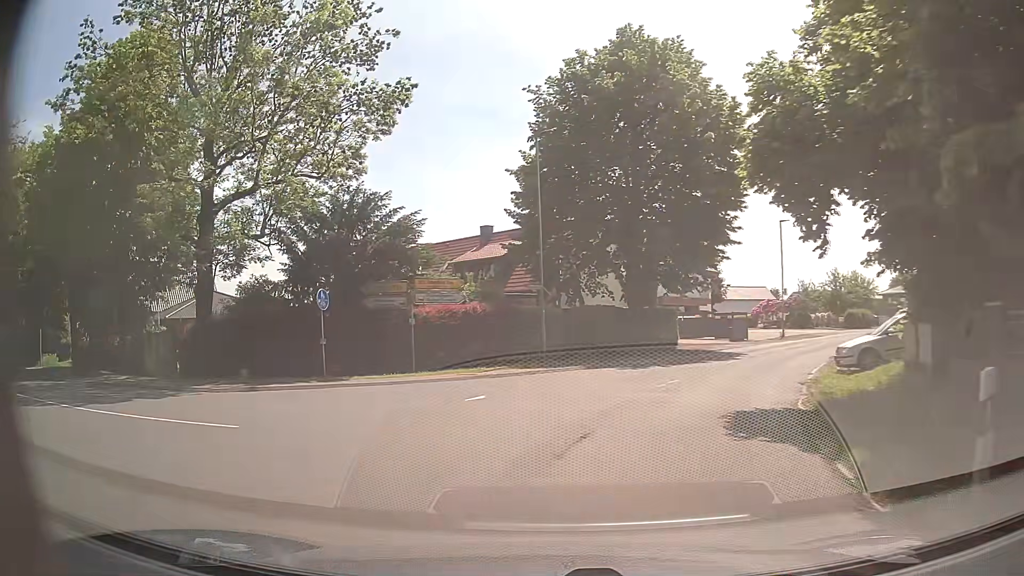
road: secondary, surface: asphalt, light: Day
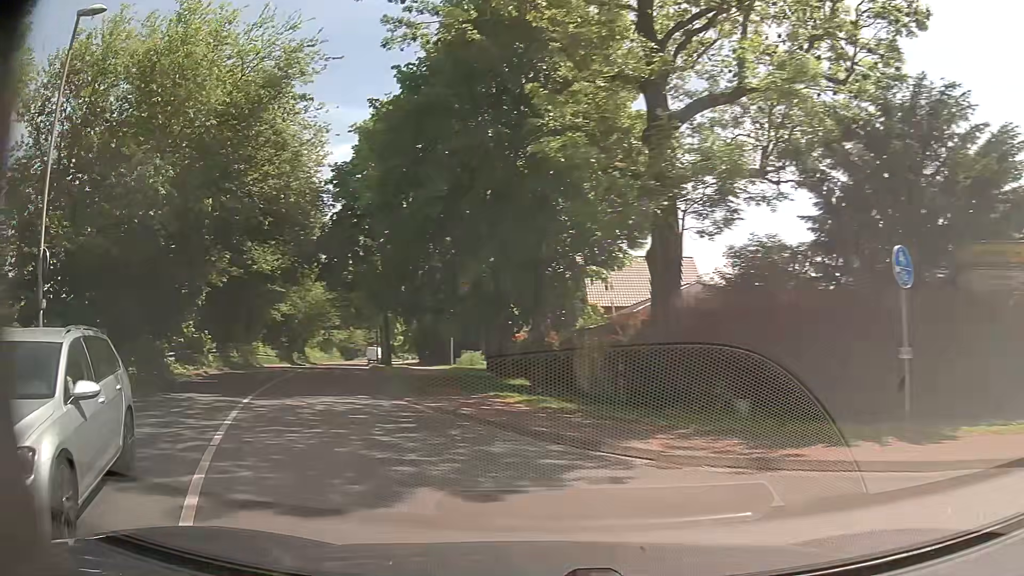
(-3.7, +9.8) m; -42°
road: tertiary
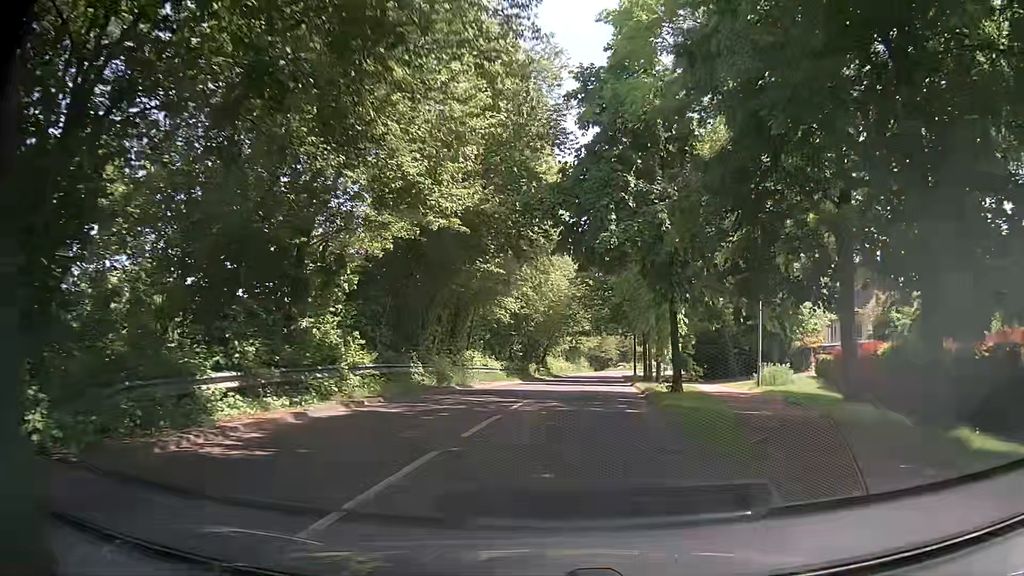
(-3.9, +13.3) m; -22°
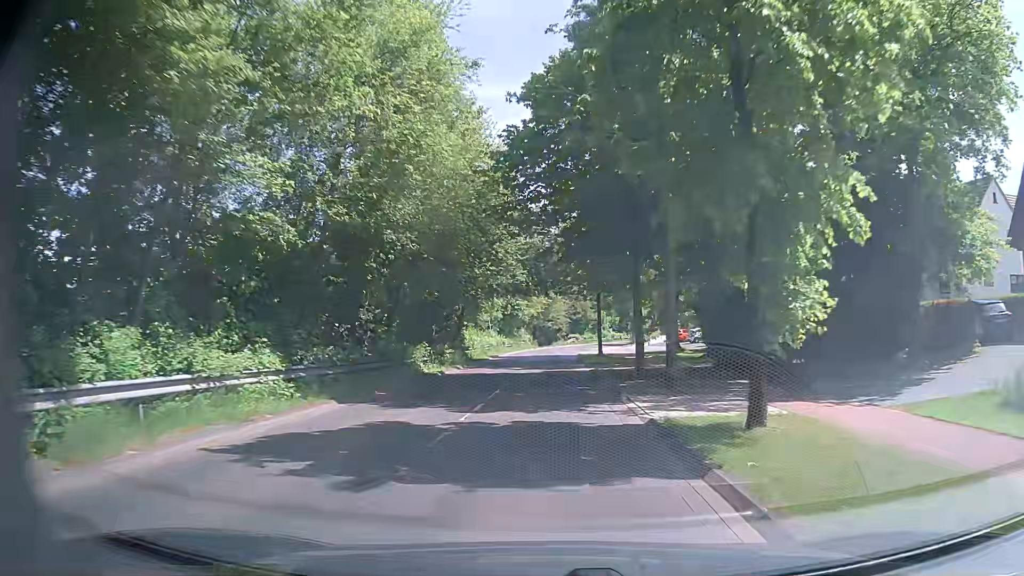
(+2.0, +25.6) m; +5°
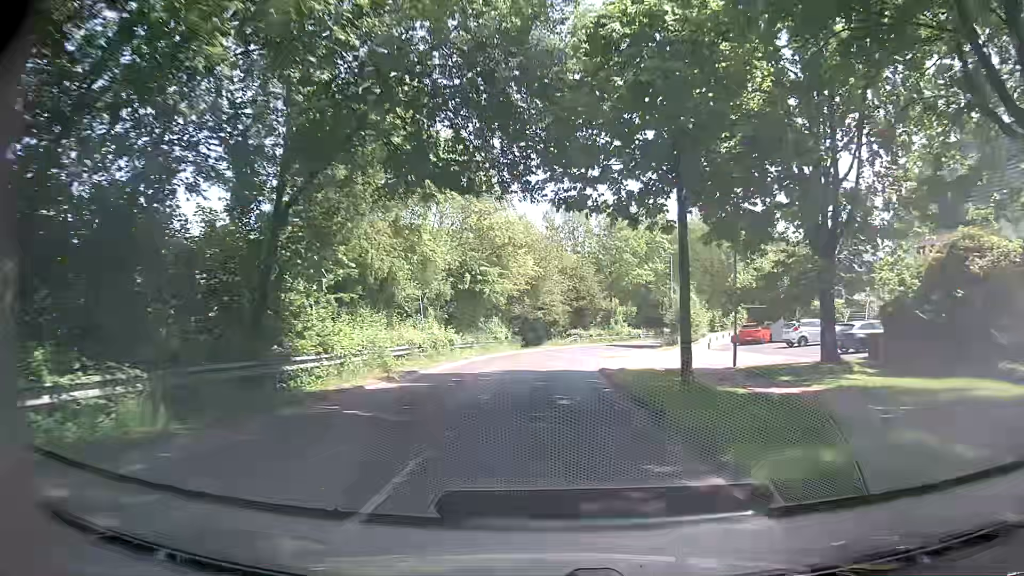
(+0.1, +30.8) m; 0°
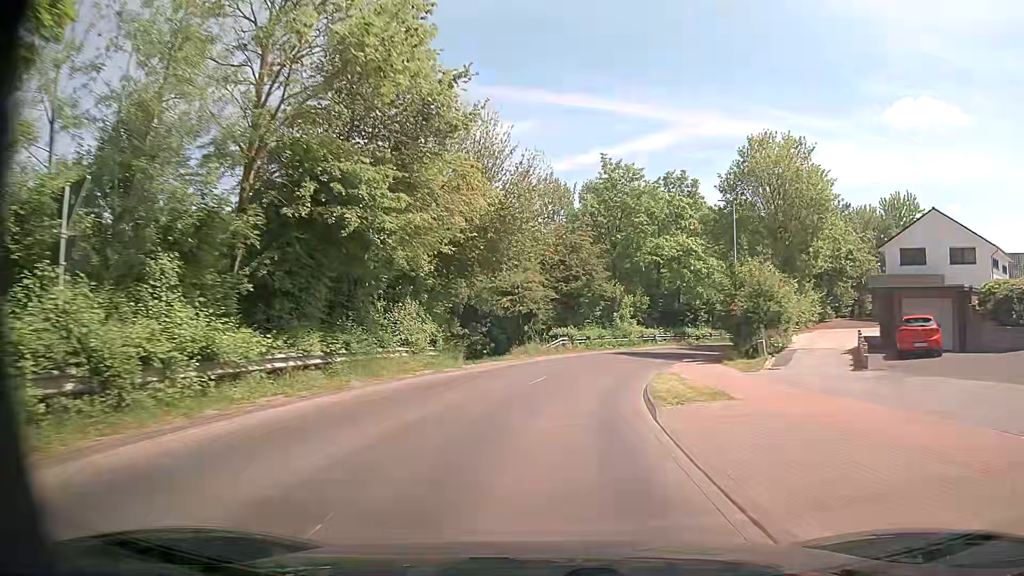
(+0.4, +24.1) m; +3°
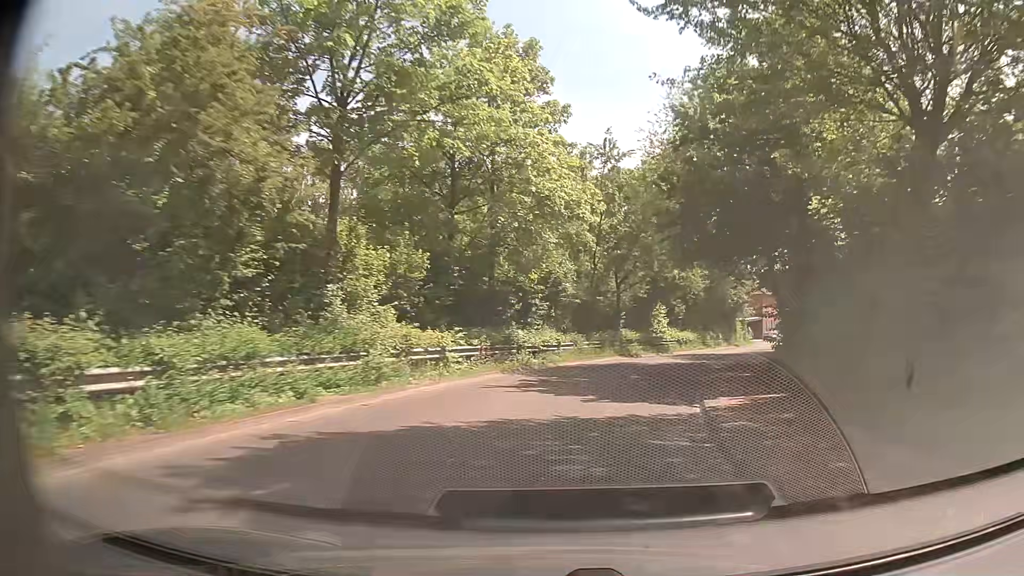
(+3.8, +32.1) m; +17°
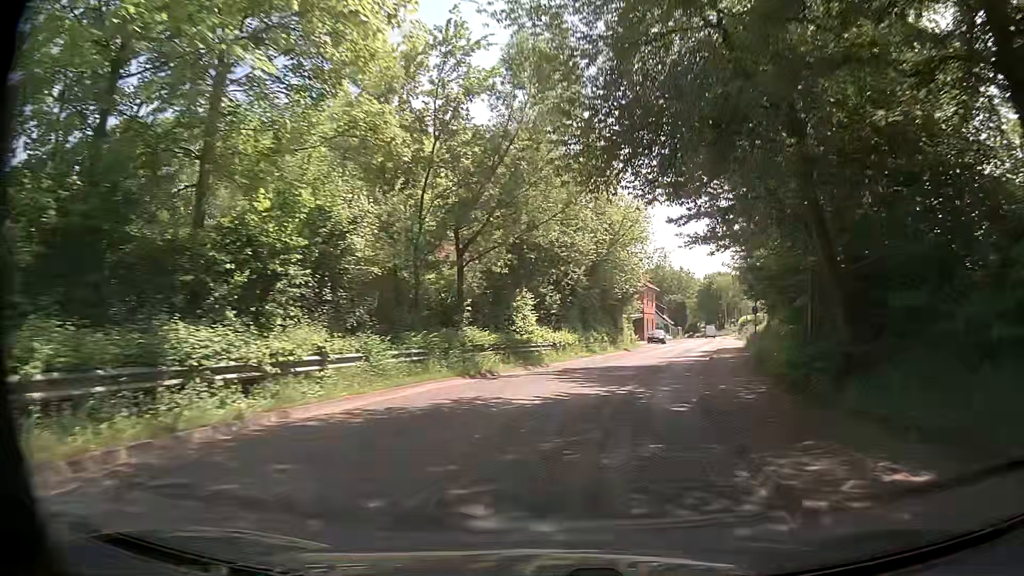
(+1.8, +16.2) m; +13°
